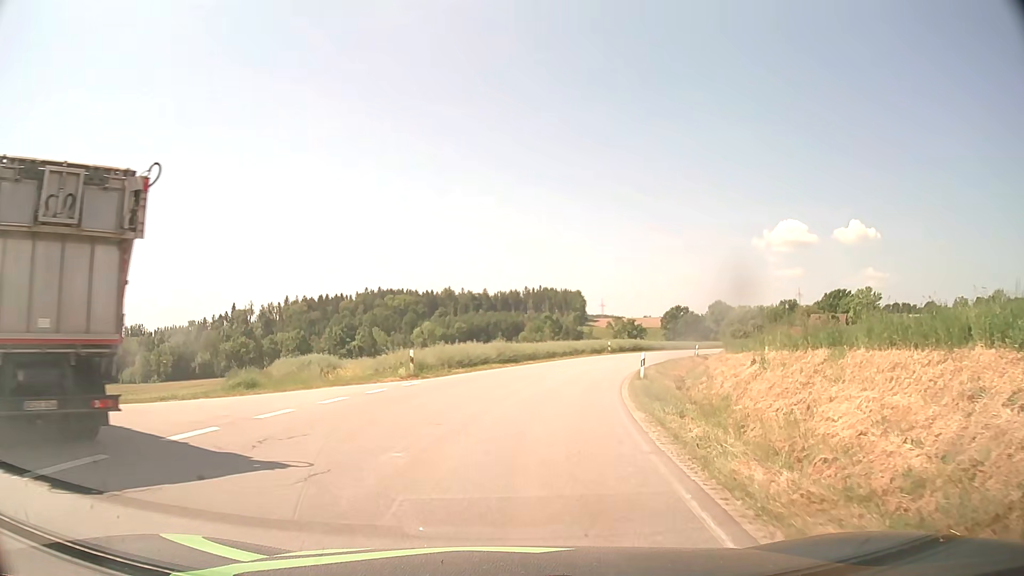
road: tertiary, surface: asphalt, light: Day
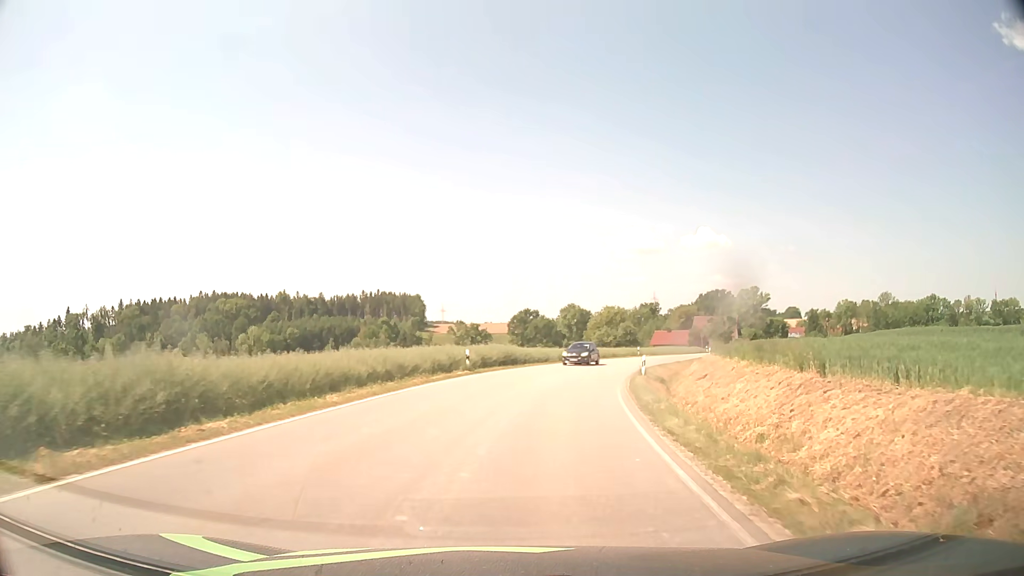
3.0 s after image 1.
(+3.0, +28.1) m; +13°
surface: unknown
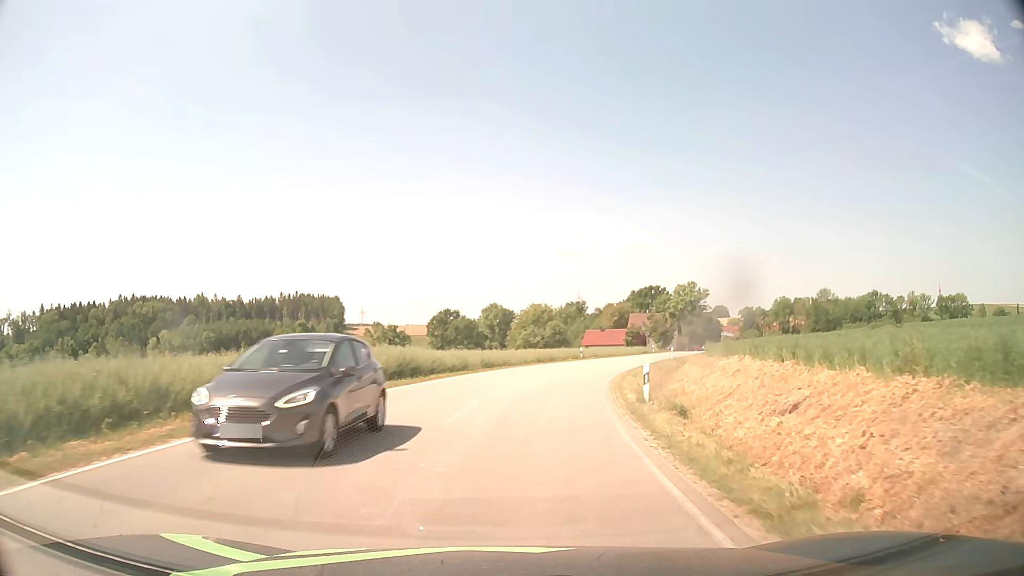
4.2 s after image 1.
(+0.9, +13.9) m; +7°
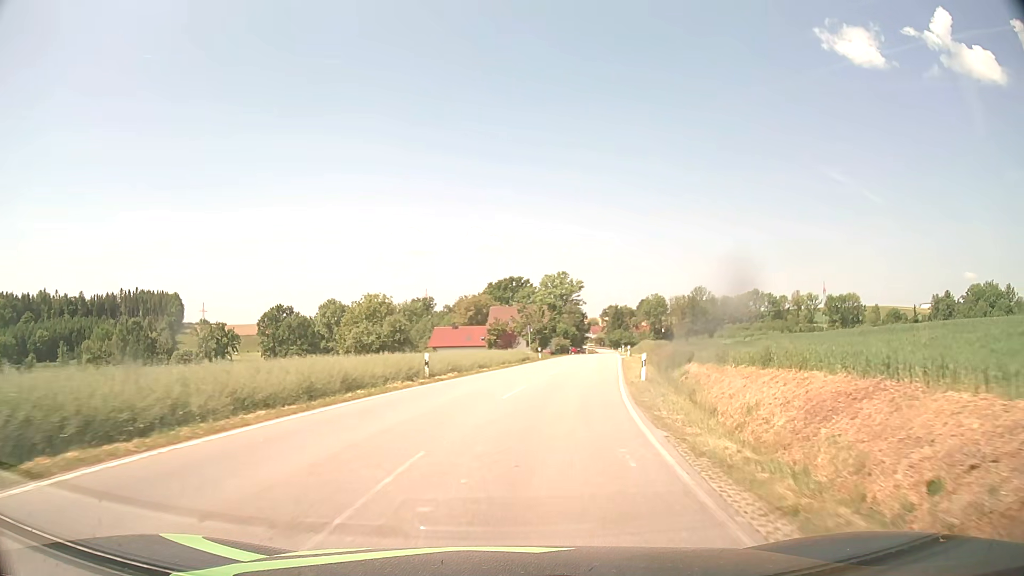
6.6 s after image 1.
(+3.1, +30.9) m; +13°
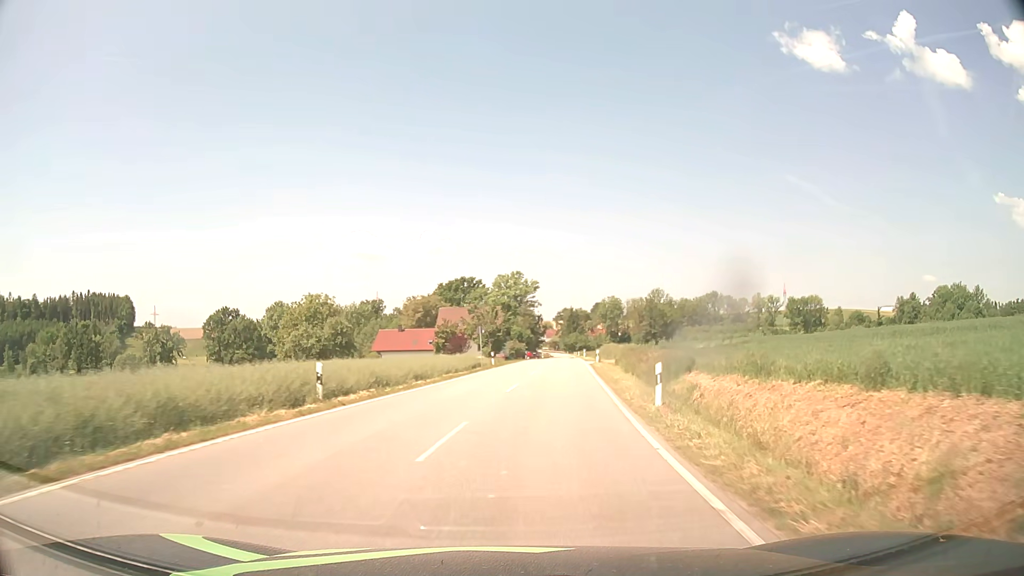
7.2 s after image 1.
(+0.3, +8.4) m; +4°
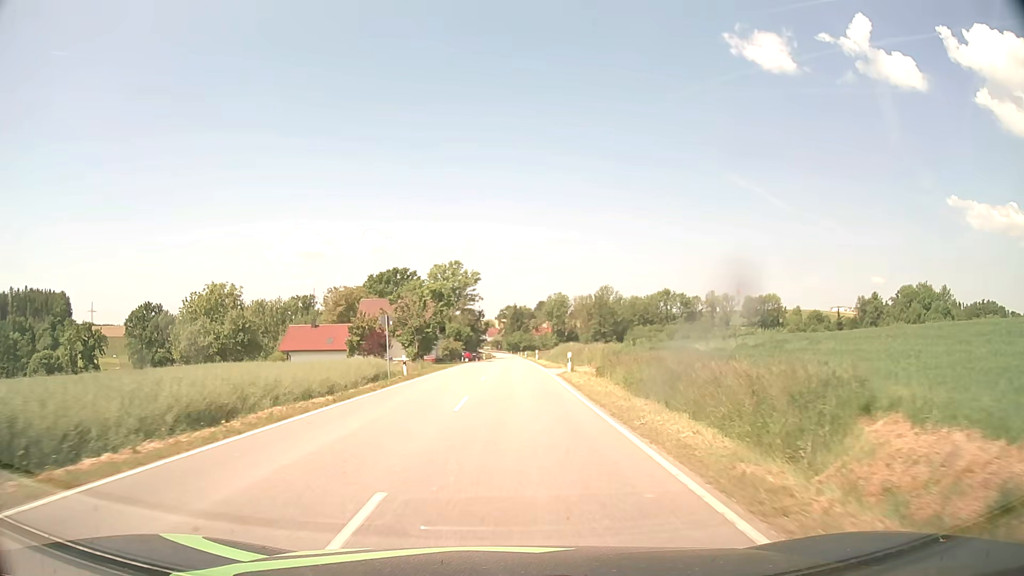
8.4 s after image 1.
(+1.0, +17.6) m; +5°
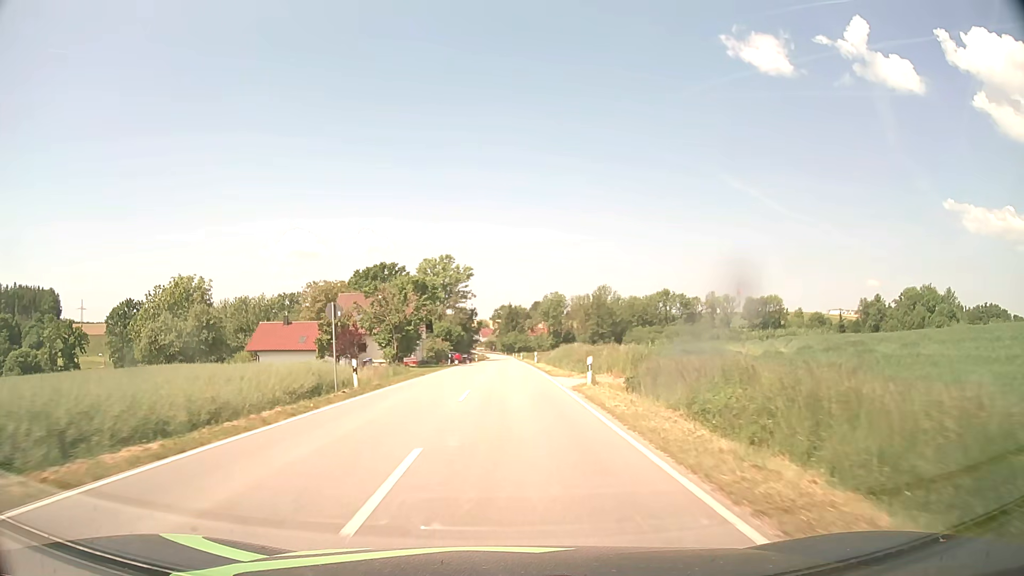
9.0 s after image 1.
(0.0, +9.2) m; +1°
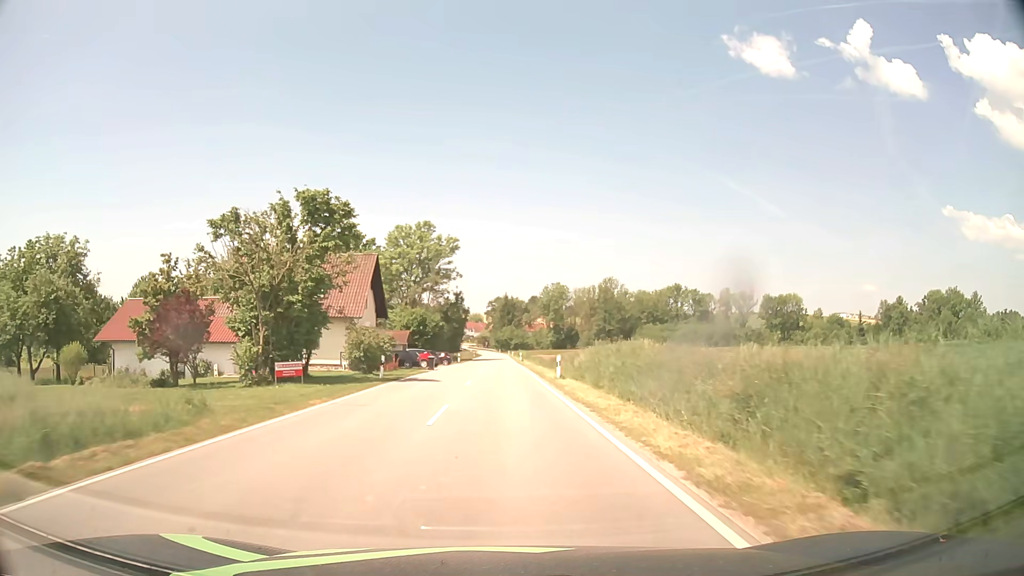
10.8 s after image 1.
(+0.1, +29.1) m; 0°
(0, +10) (0, +20) (0, +30) (0, +40) (0, +50) (0, +60) (0, +70) (0, +80) (0, +90) (-1, +100) m
